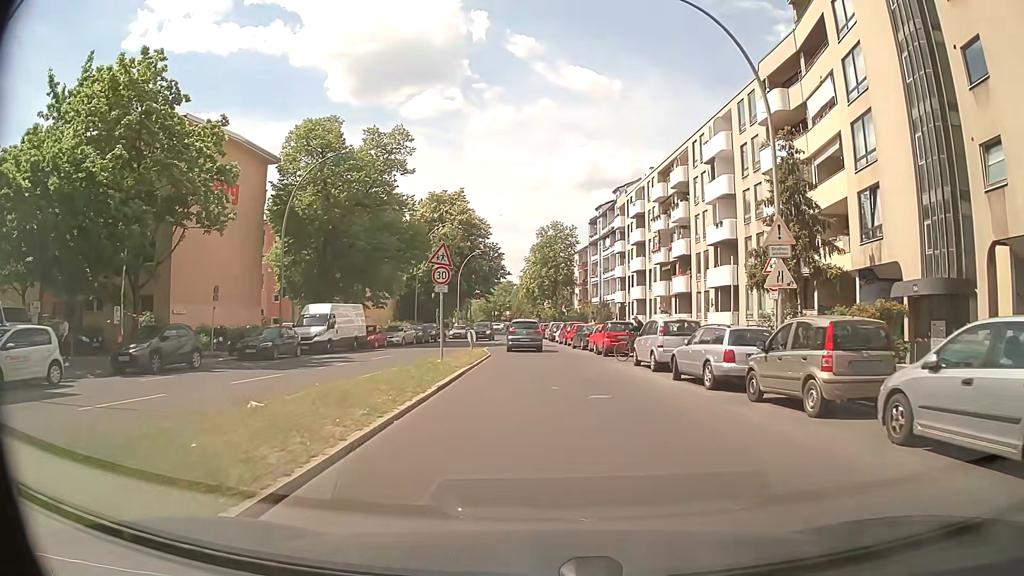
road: residential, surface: asphalt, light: Day
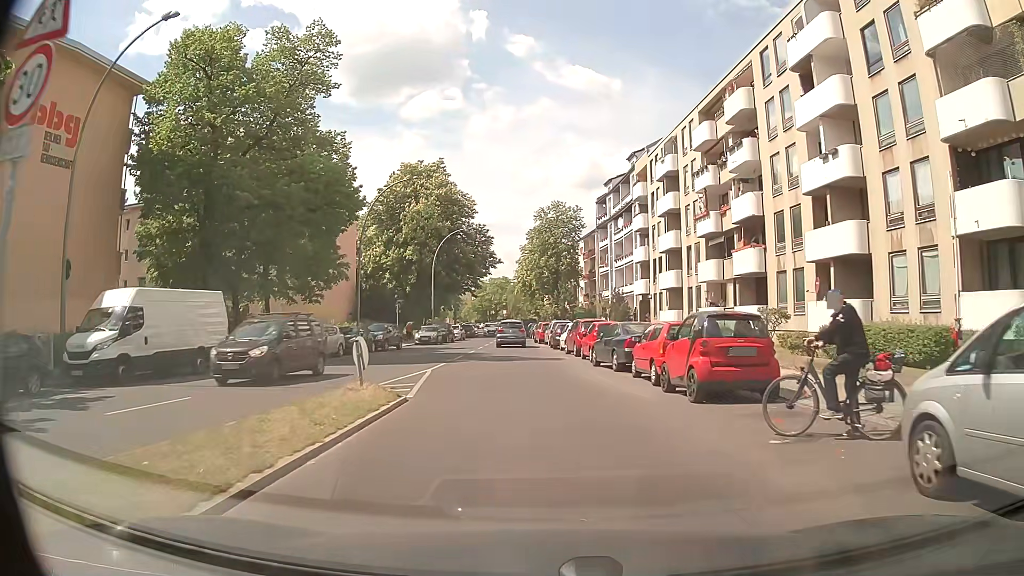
(-0.1, +18.0) m; 0°
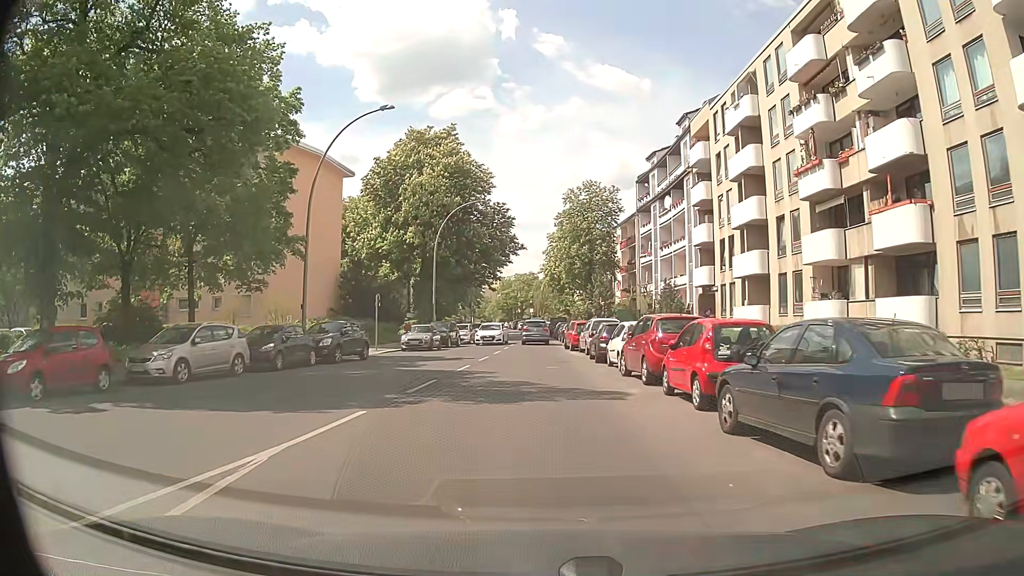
(-0.2, +13.7) m; -3°
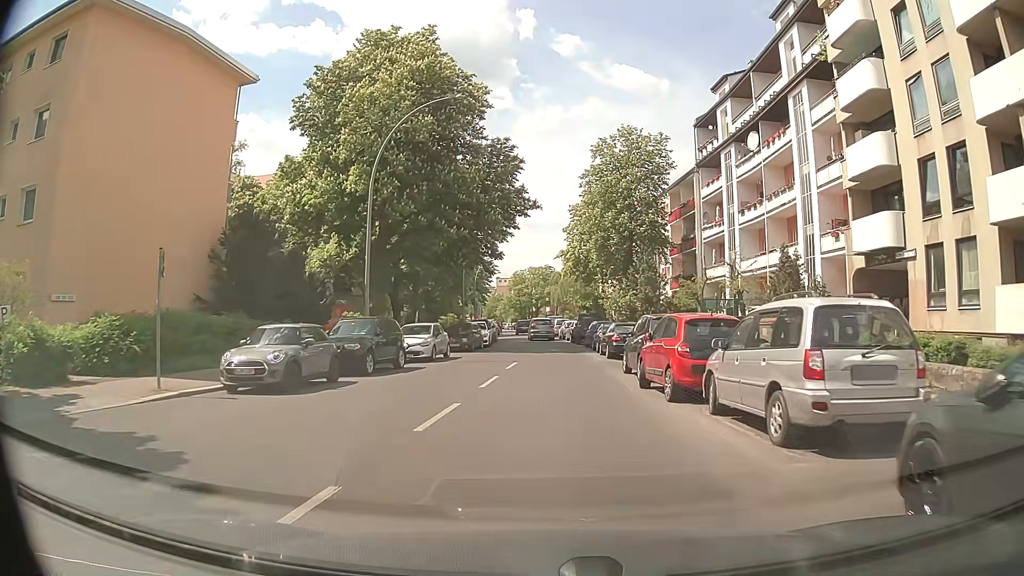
(-0.2, +23.0) m; -1°
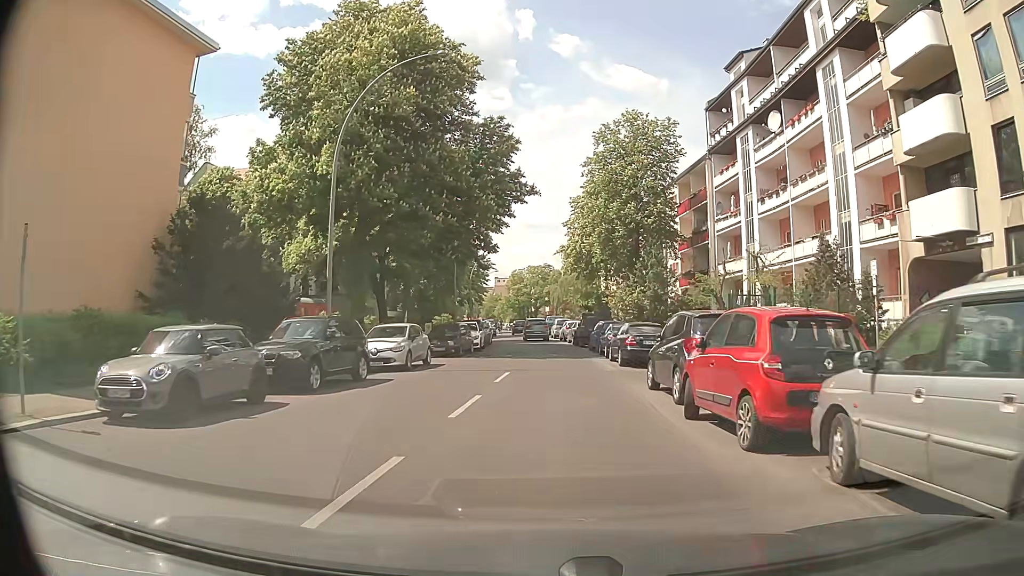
(0.0, +4.6) m; 0°
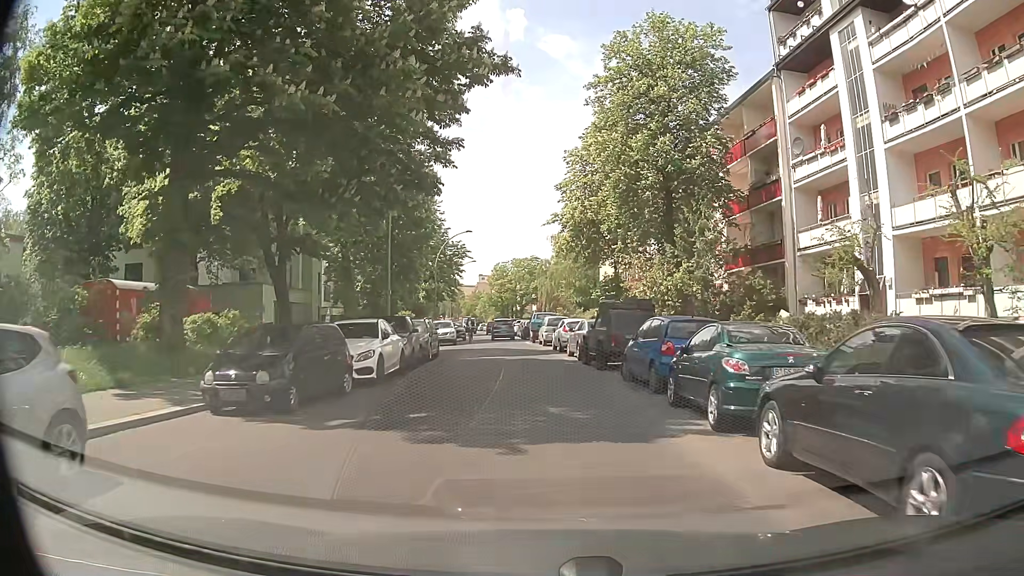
(+0.1, +18.4) m; +3°
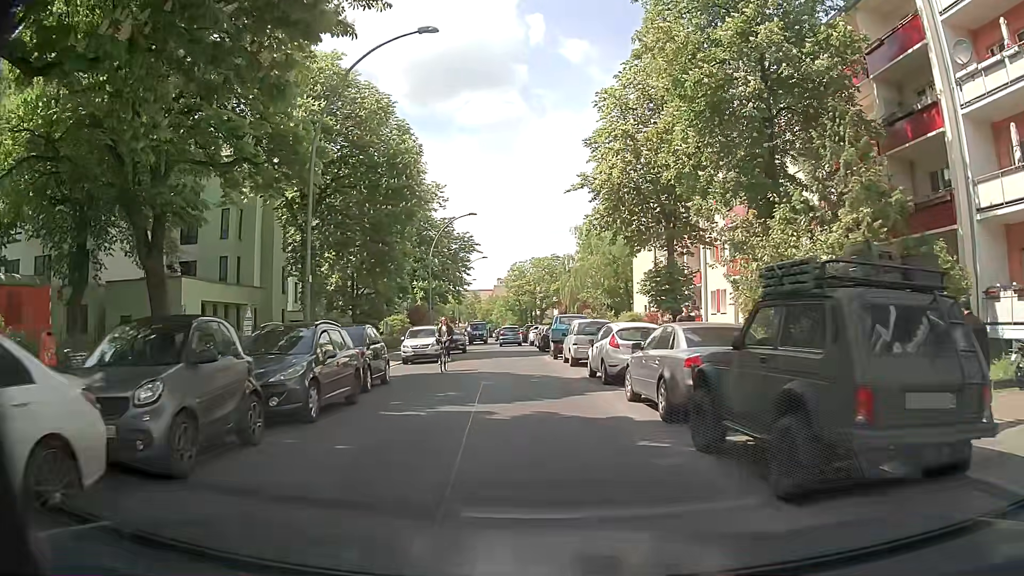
(-0.6, +13.6) m; -3°
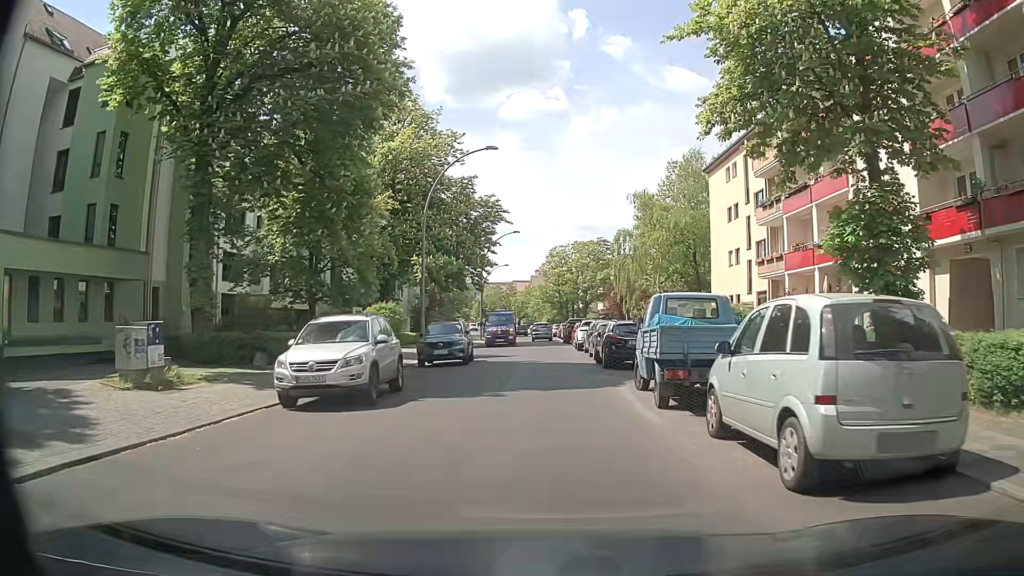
(-0.8, +18.0) m; -4°
(0, +10) (0, +20) (0, +30) (0, +40) (0, +50) (0, +60) (0, +70) (0, +80) (-1, +90) (-3, +100) m
